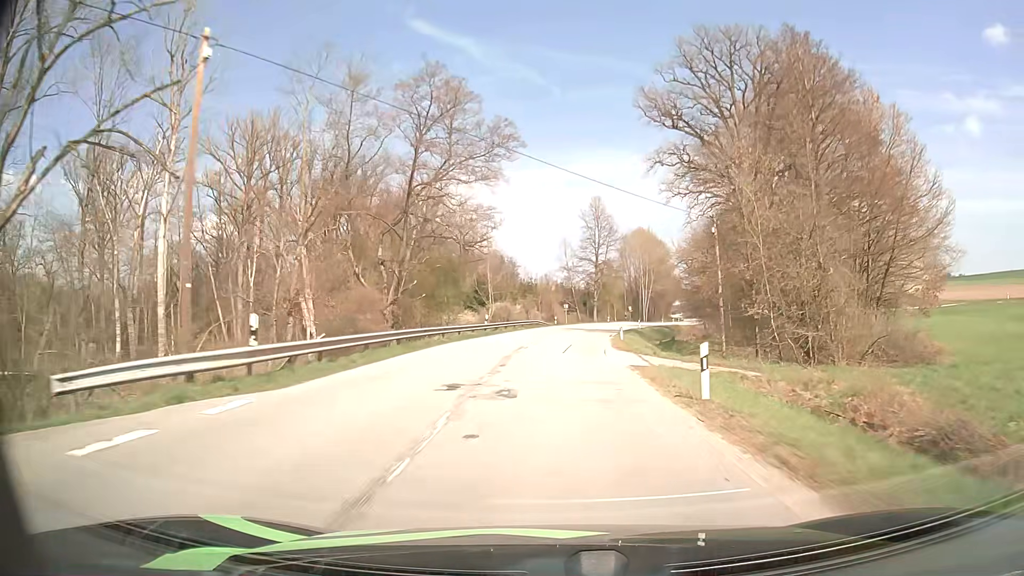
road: secondary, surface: asphalt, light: Day
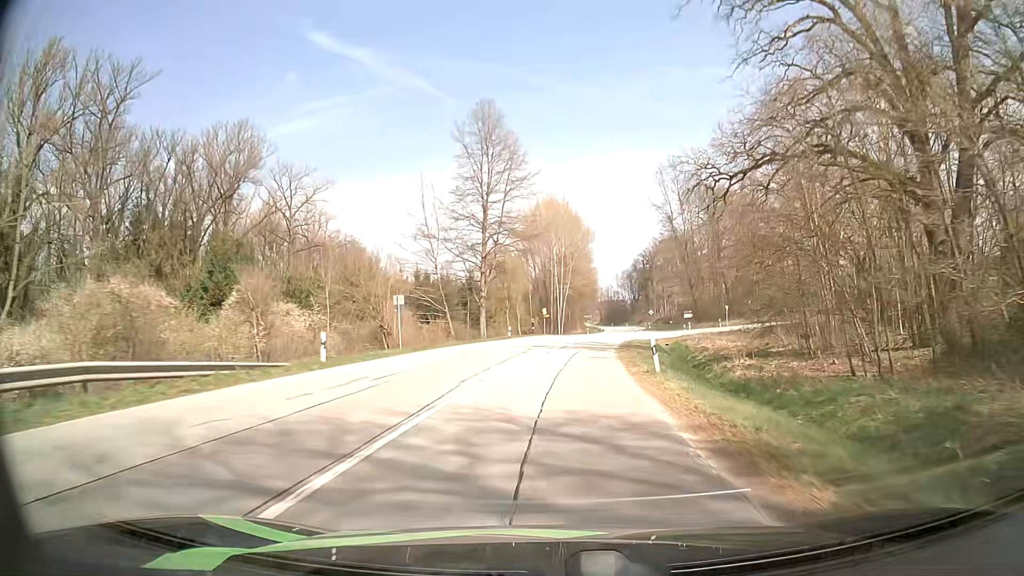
(+4.3, +58.2) m; +8°
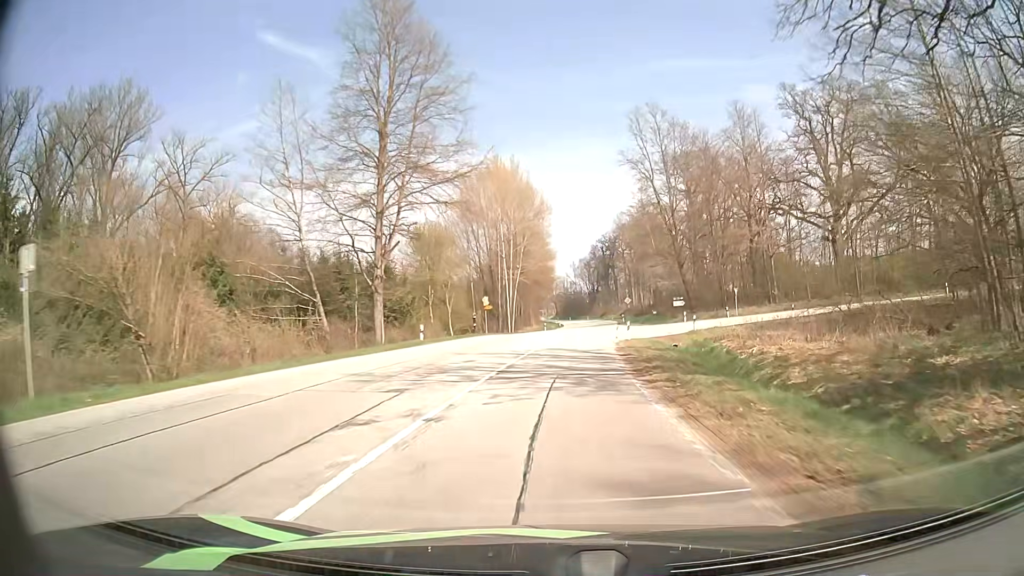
(+1.0, +23.6) m; +4°
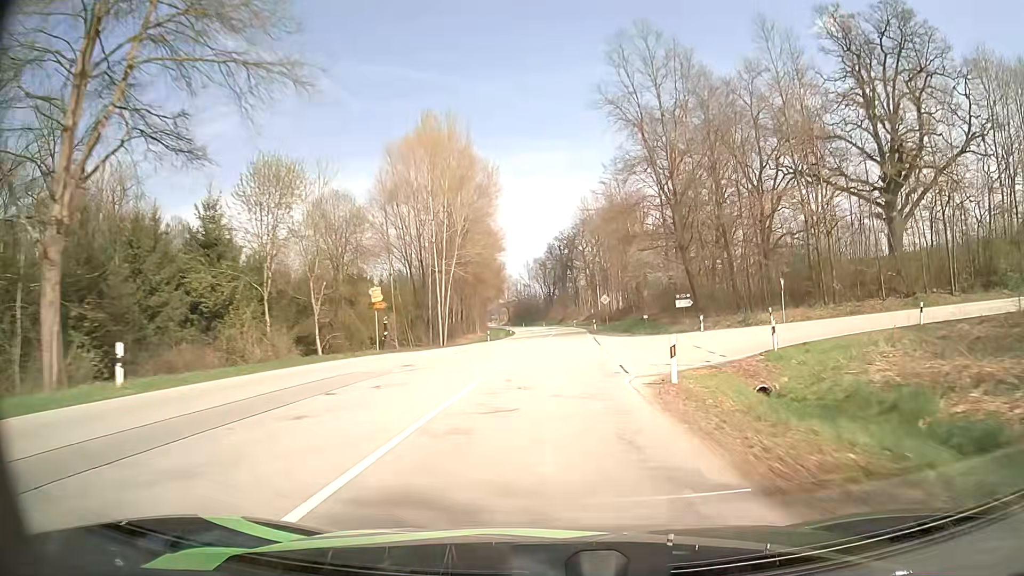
(+0.9, +24.0) m; +4°
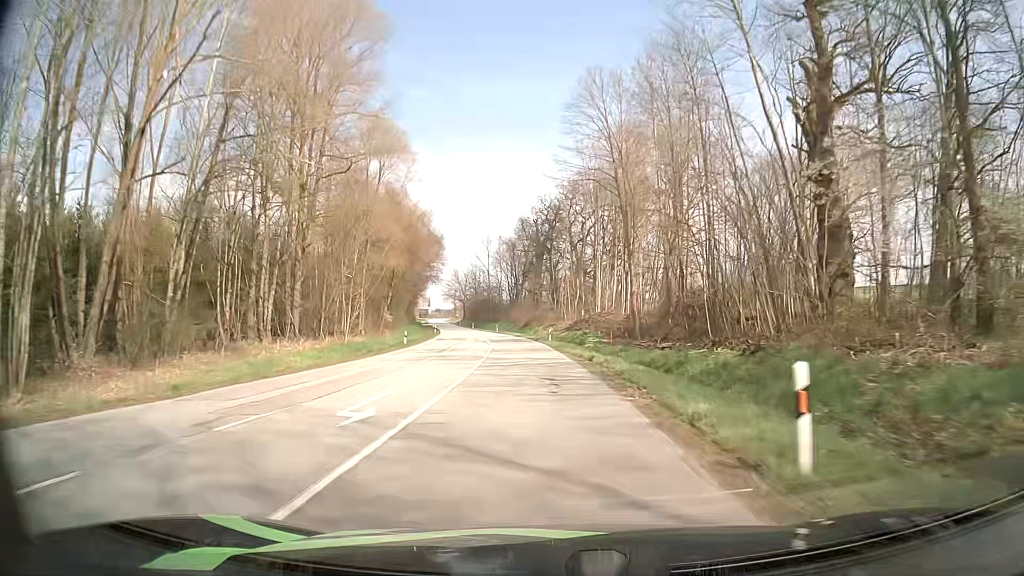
(+2.3, +60.7) m; +3°
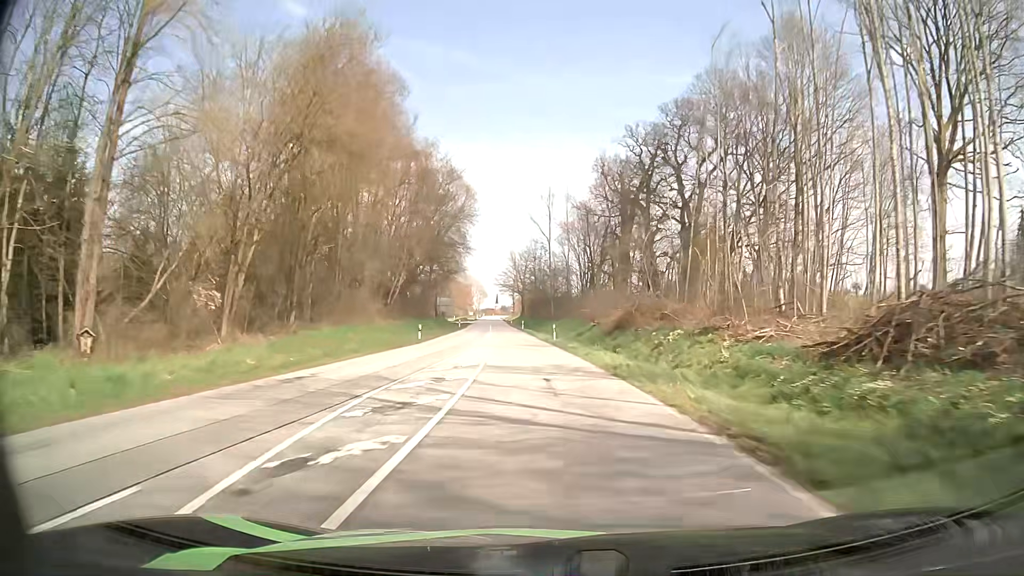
(-2.5, +48.7) m; -6°
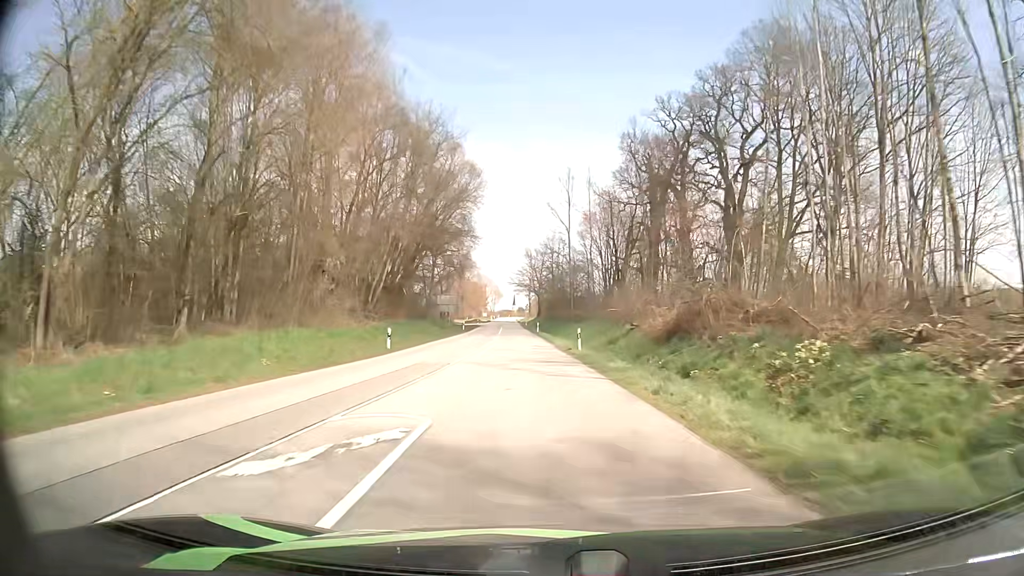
(-0.2, +12.4) m; -2°
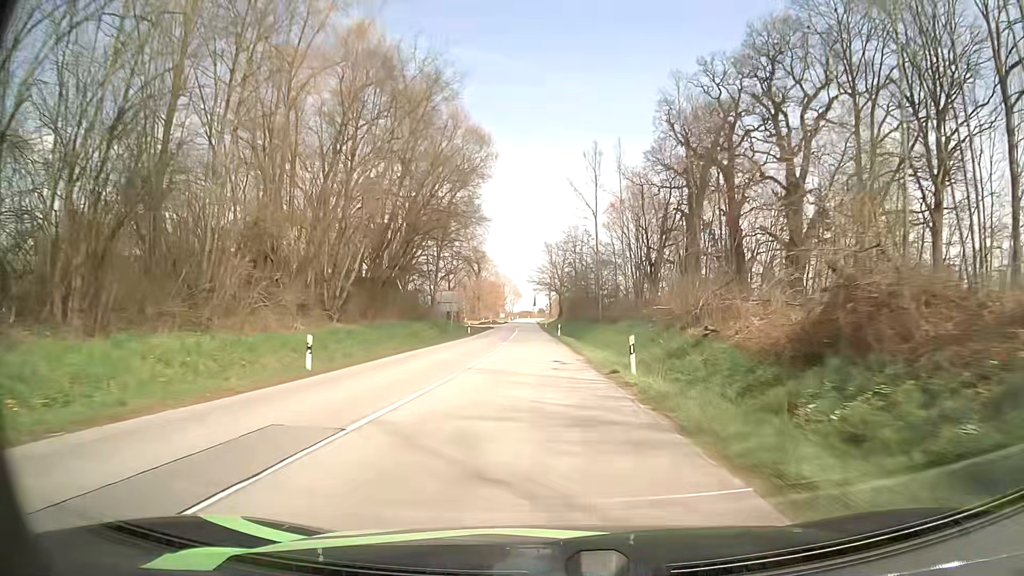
(-0.2, +12.4) m; -2°
(0, +10) (0, +20) (-1, +30) (-1, +40) (-1, +50) (-2, +60) (-2, +70) (-2, +80) (-3, +90) (-3, +100) m
